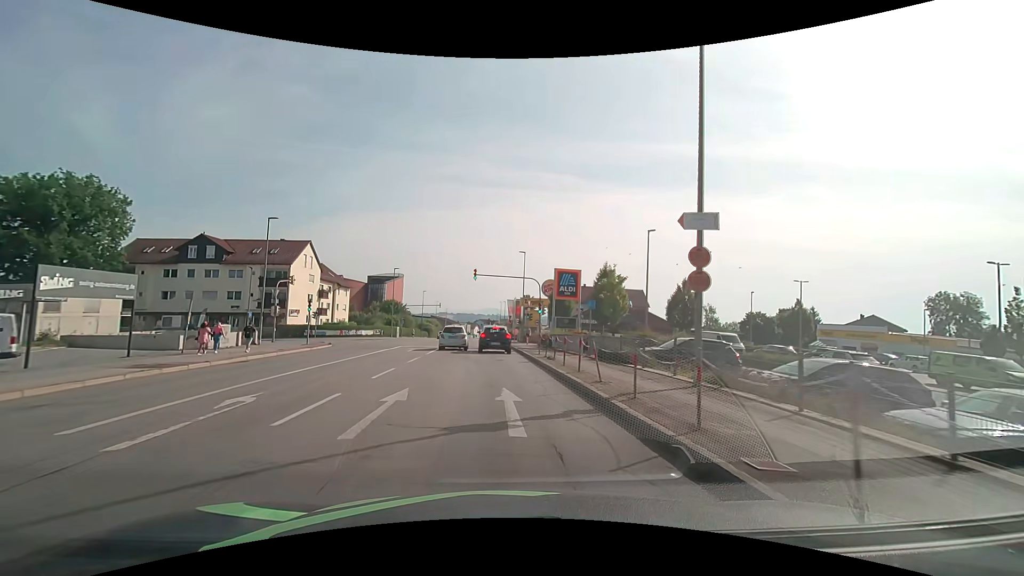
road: tertiary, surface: asphalt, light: Day
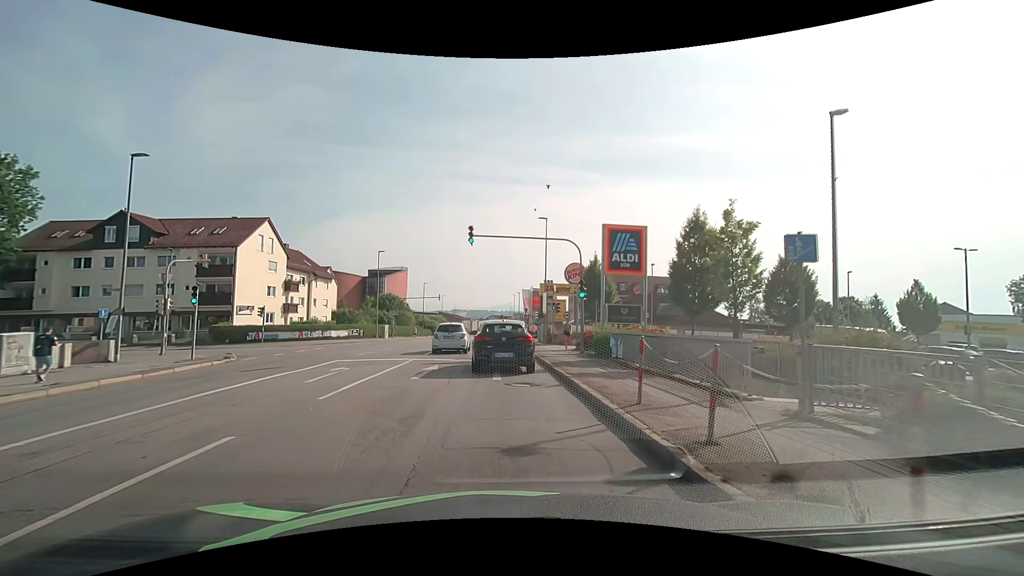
(-0.1, +15.6) m; 0°
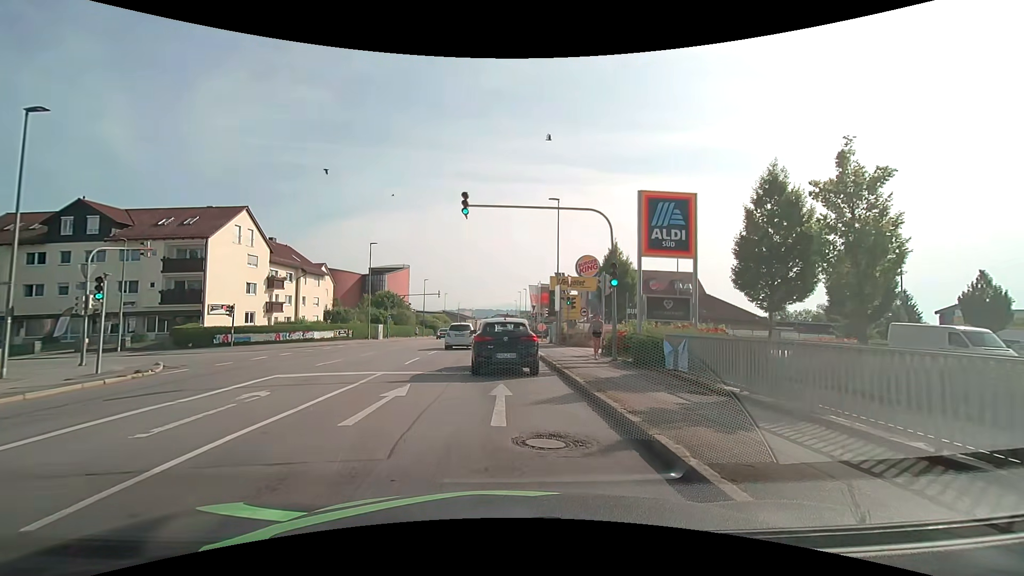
(-0.1, +5.7) m; -1°
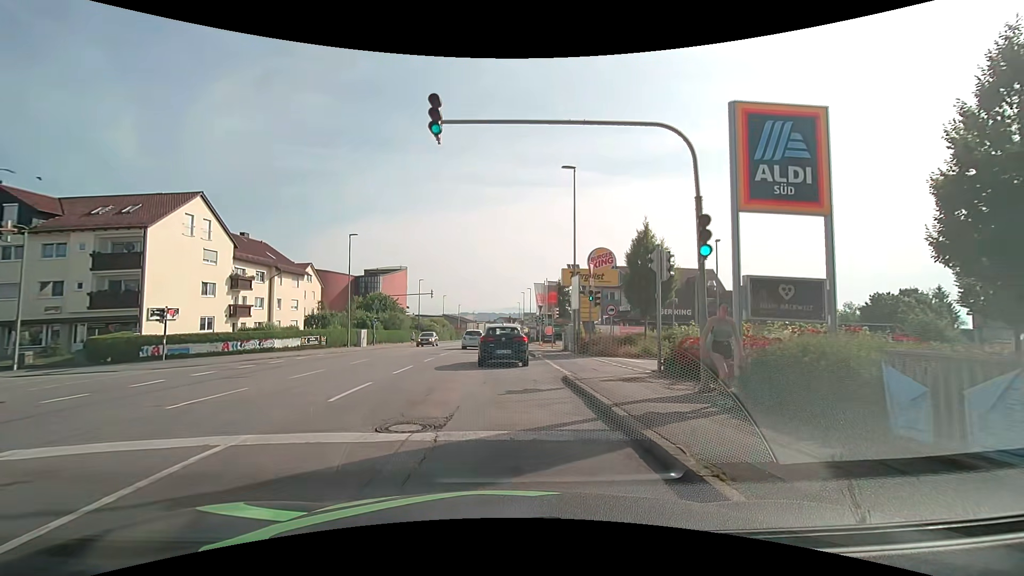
(0.0, +7.7) m; +2°
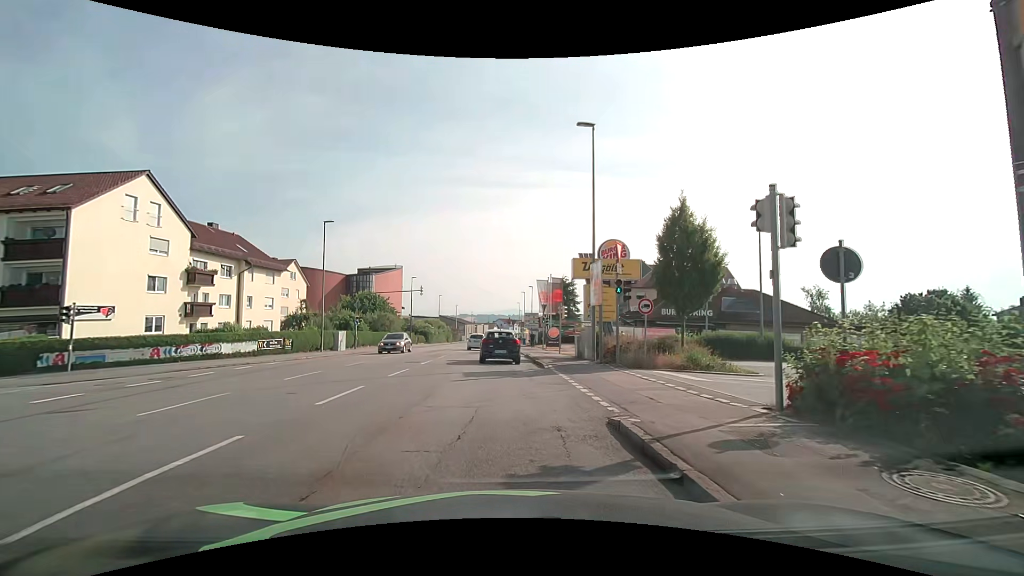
(-0.2, +6.3) m; -2°
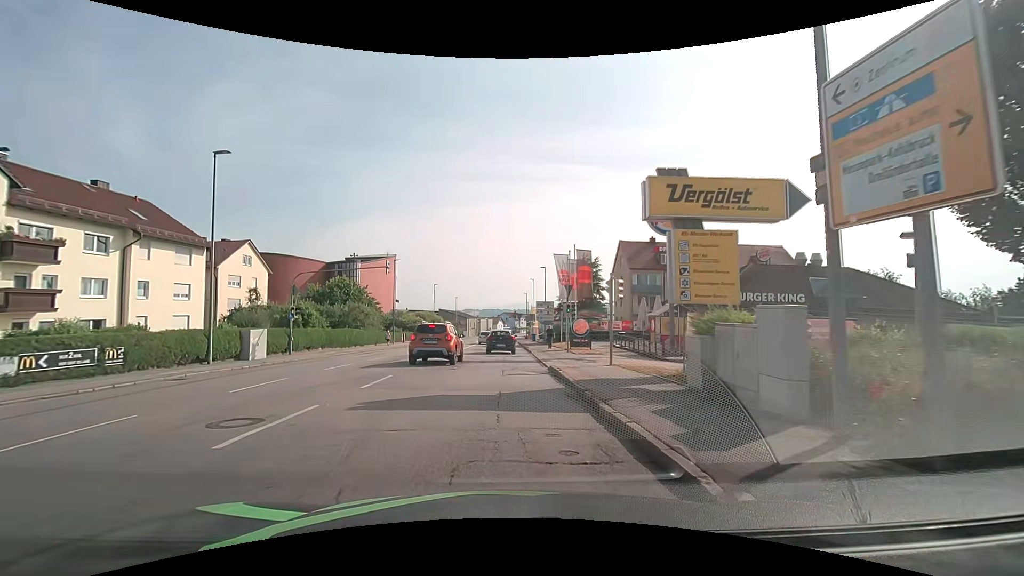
(0.0, +15.5) m; -1°
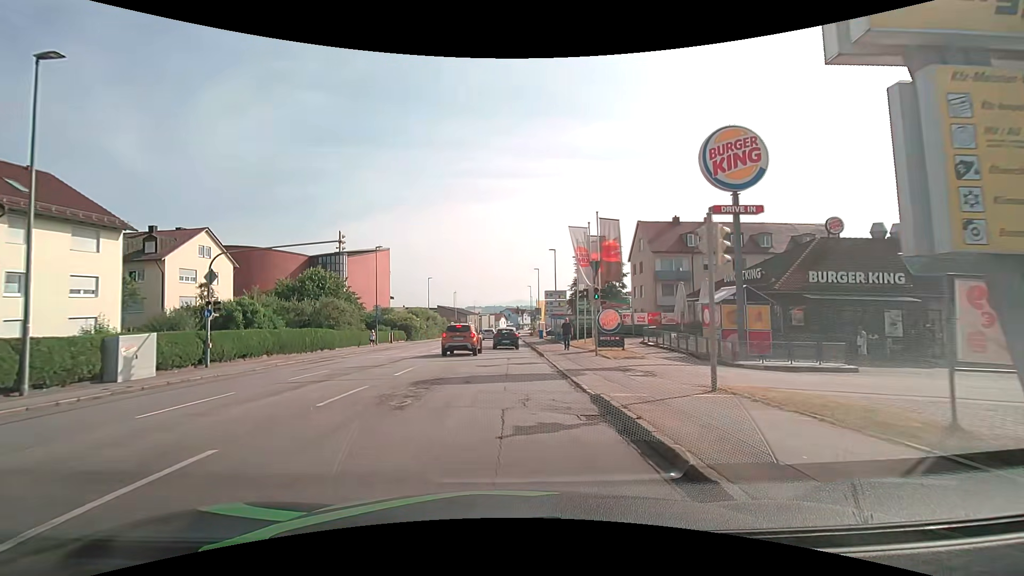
(+0.1, +9.3) m; 0°
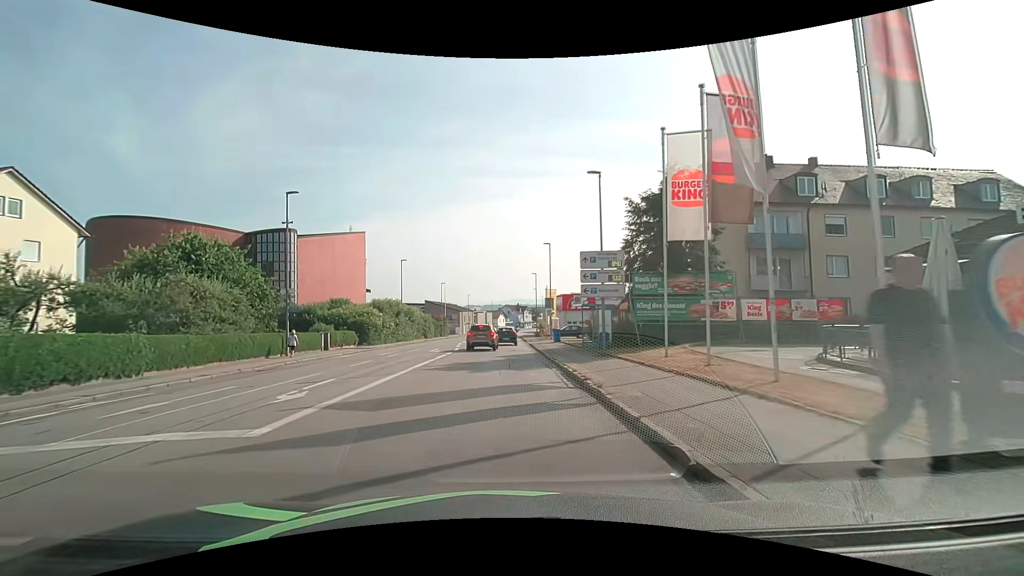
(+0.3, +21.4) m; +2°
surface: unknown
(0, +10) (0, +20) (0, +30) (0, +40) (0, +50) (0, +60) (0, +70) (0, +80) (0, +90) (0, +100) m
